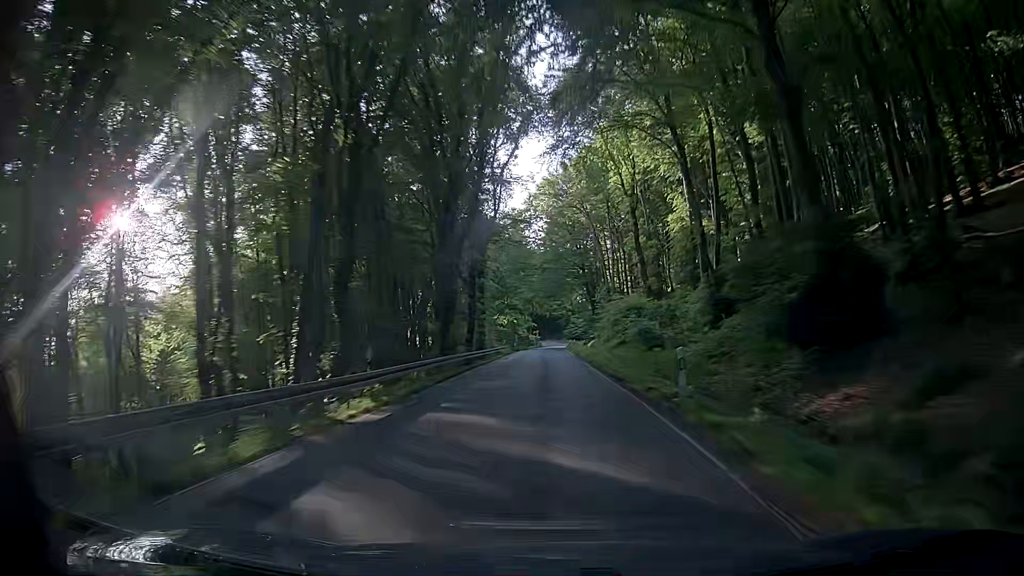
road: secondary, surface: asphalt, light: Day
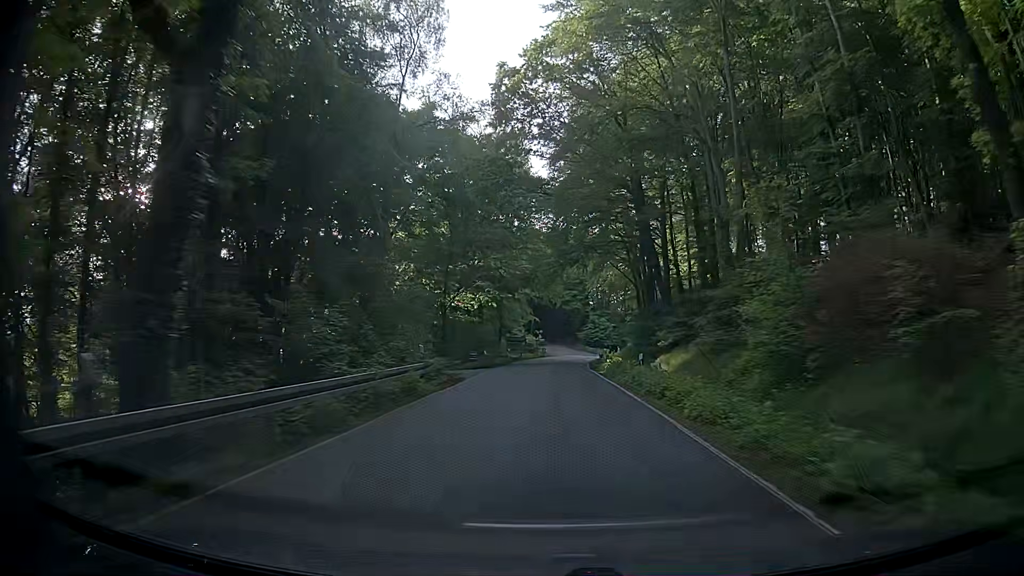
(-1.5, +47.9) m; -1°
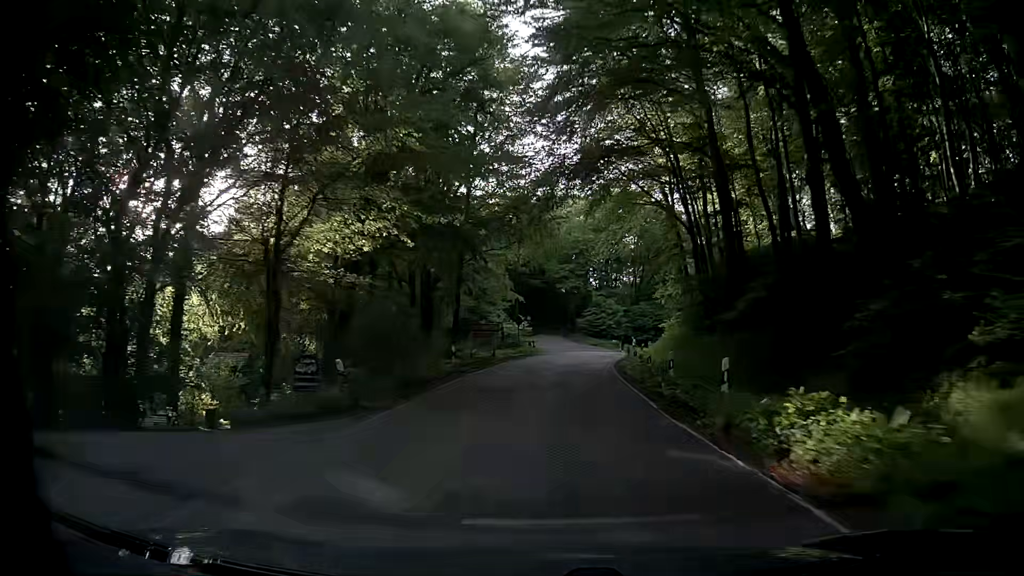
(0.0, +27.6) m; 0°
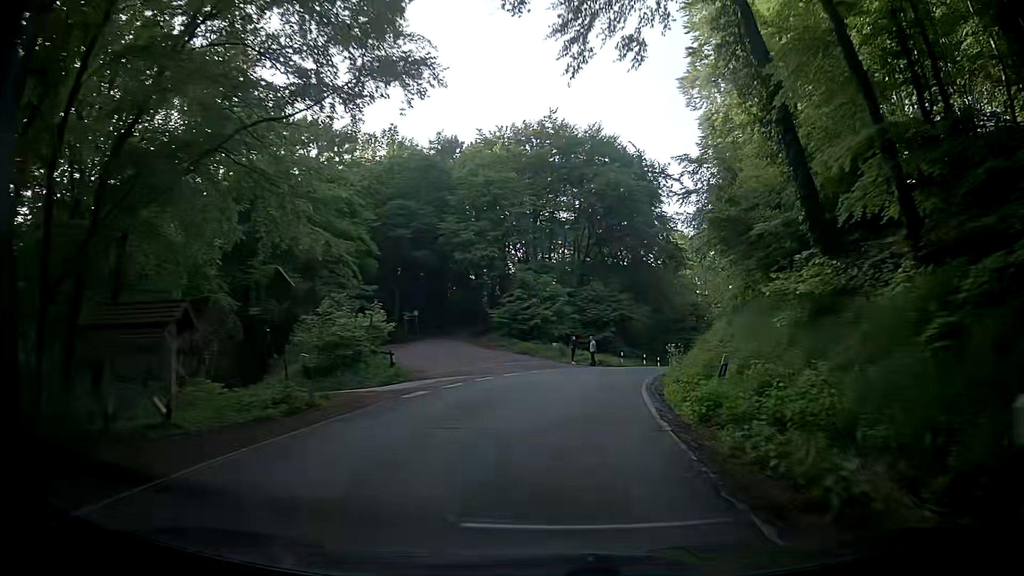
(+1.7, +33.9) m; +7°
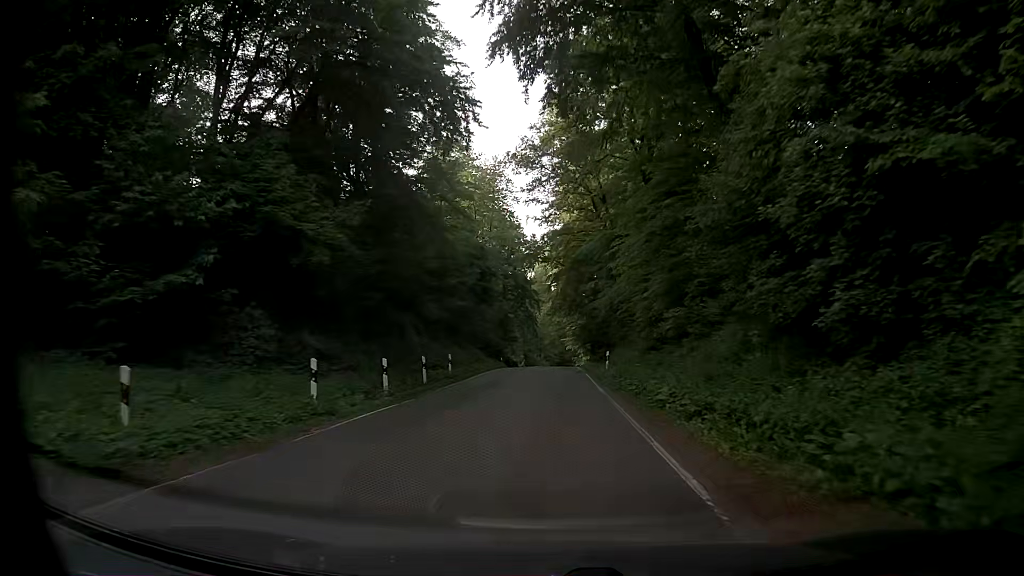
(+6.8, +40.1) m; +20°
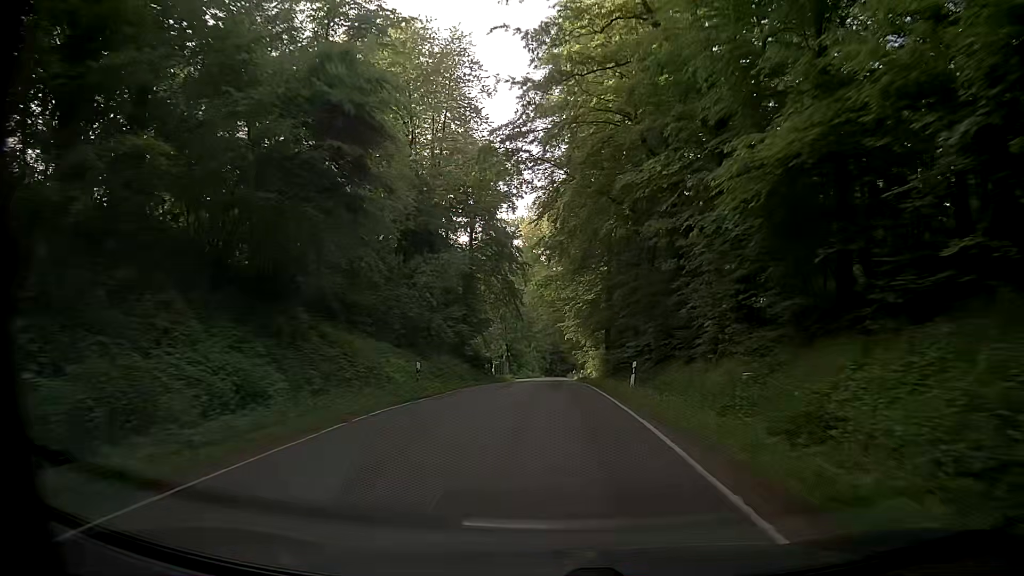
(+0.5, +35.6) m; +1°
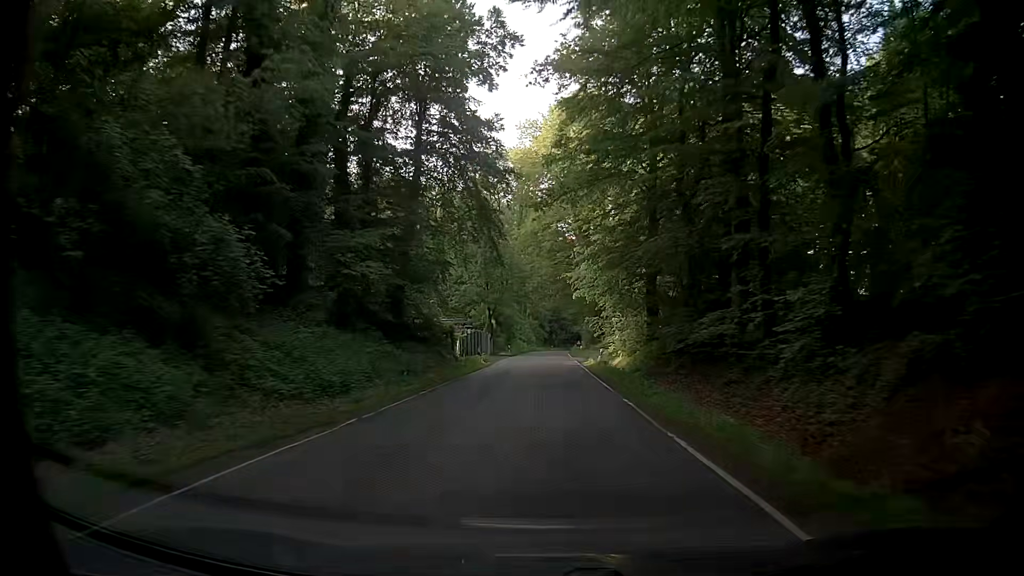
(+0.1, +27.0) m; +2°
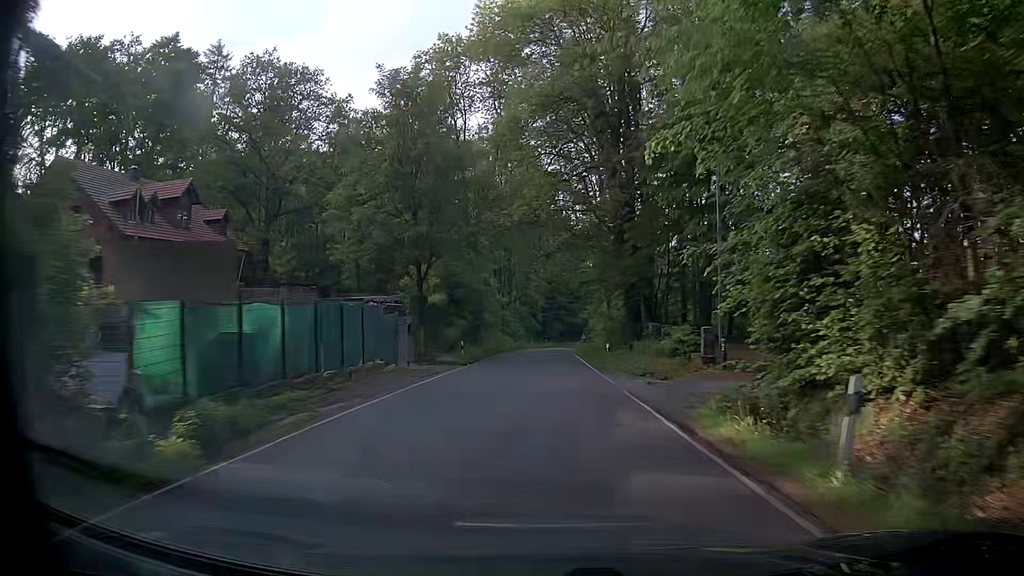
(-1.2, +35.8) m; -2°
(0, +10) (0, +20) (0, +30) (+1, +40) (+1, +50) (+1, +60) (+1, +70) (+2, +80) (+2, +90) (+3, +100) m
